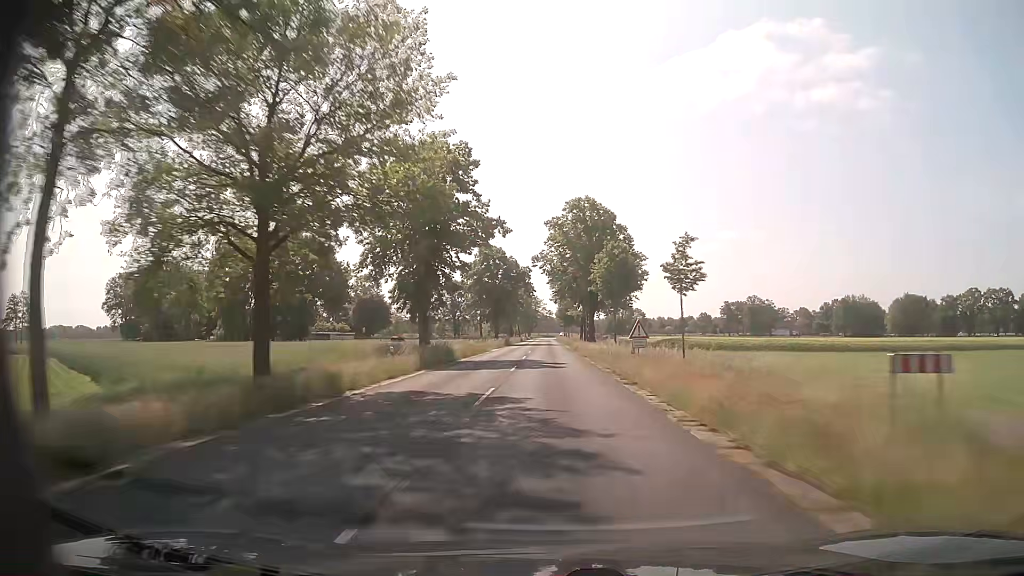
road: secondary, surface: asphalt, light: Day
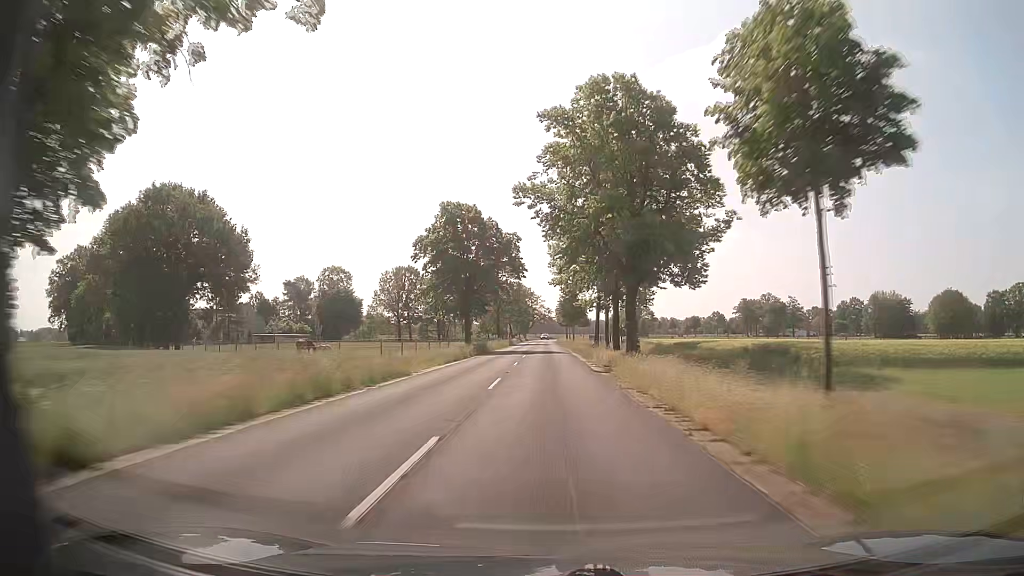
(0.0, +32.0) m; 0°
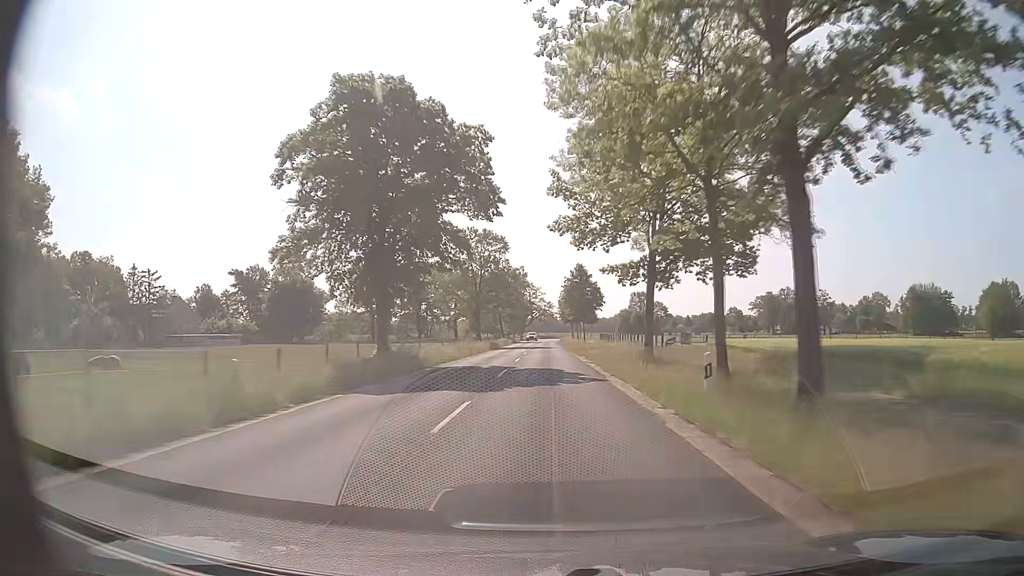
(+0.1, +32.0) m; 0°
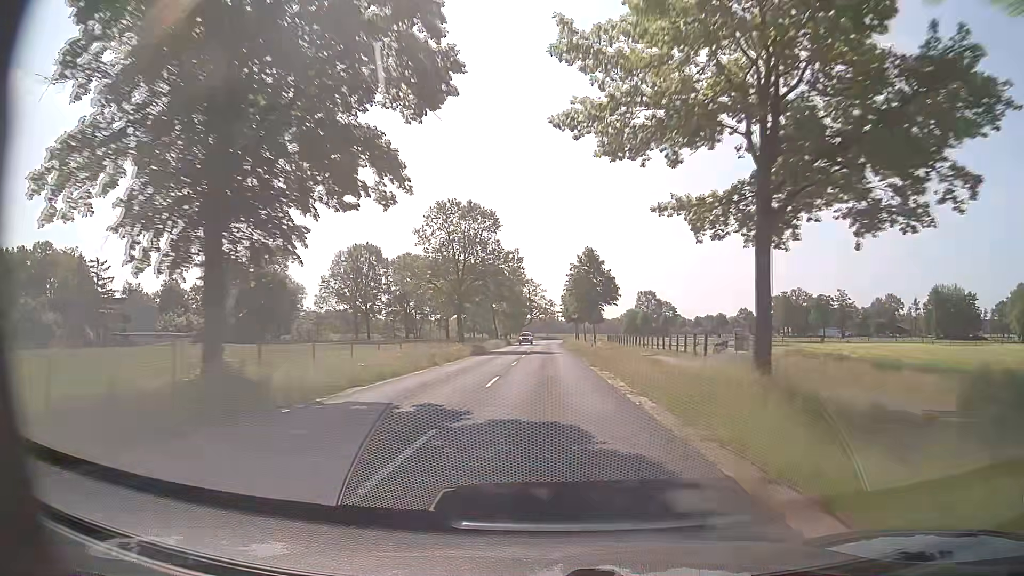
(0.0, +16.0) m; 0°
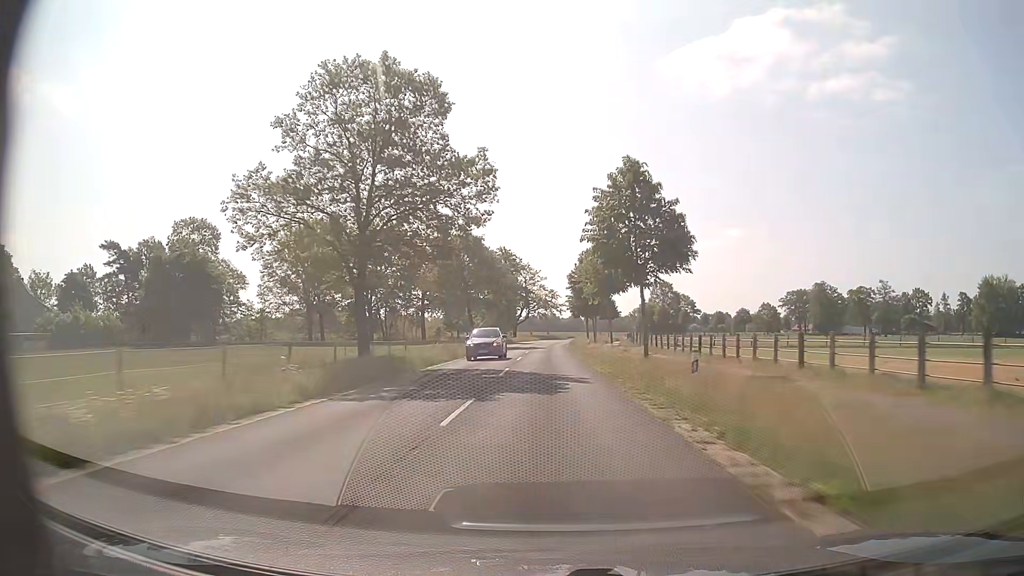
(0.0, +31.9) m; 0°
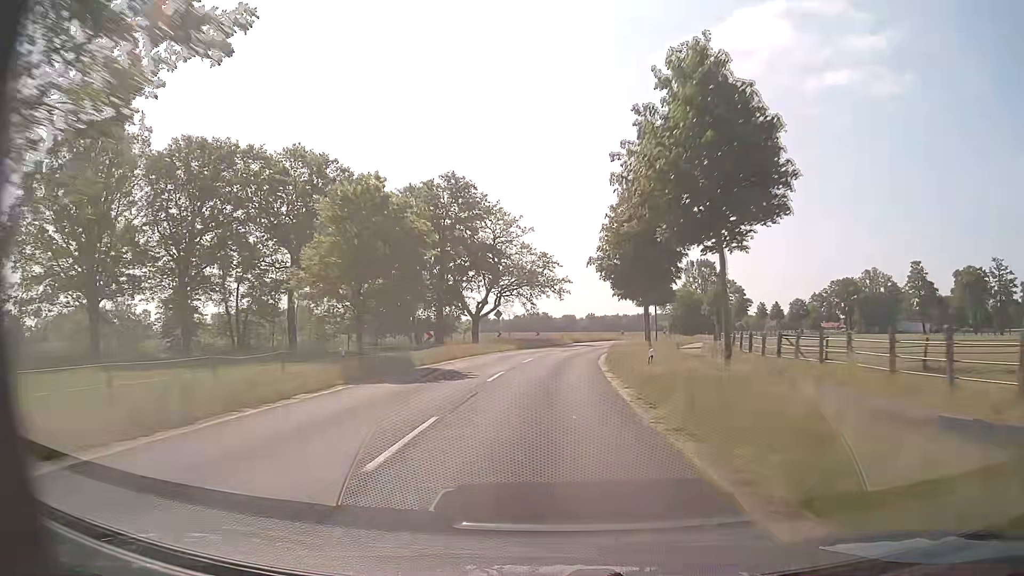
(+0.2, +63.6) m; 0°
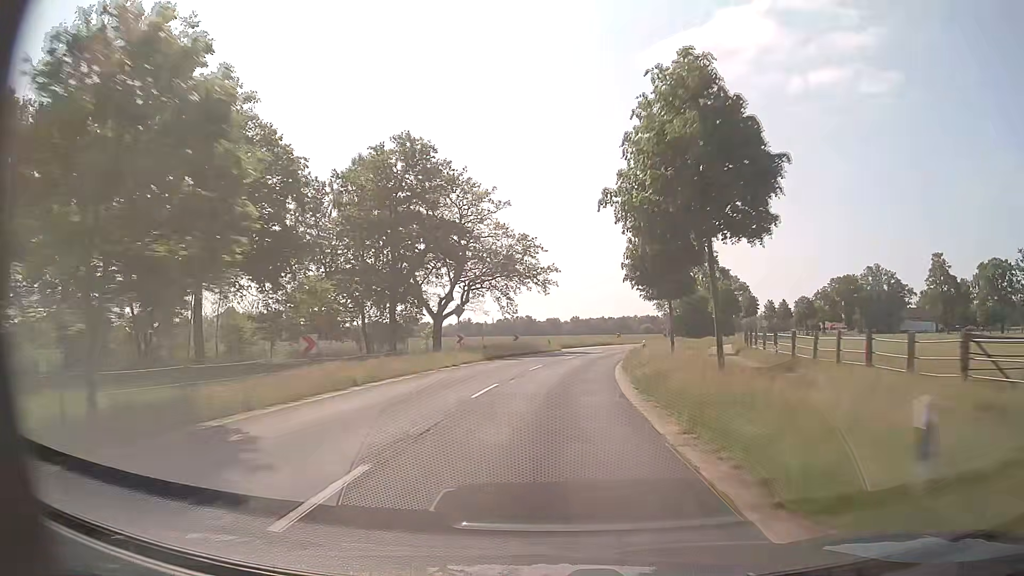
(+0.2, +15.9) m; +1°
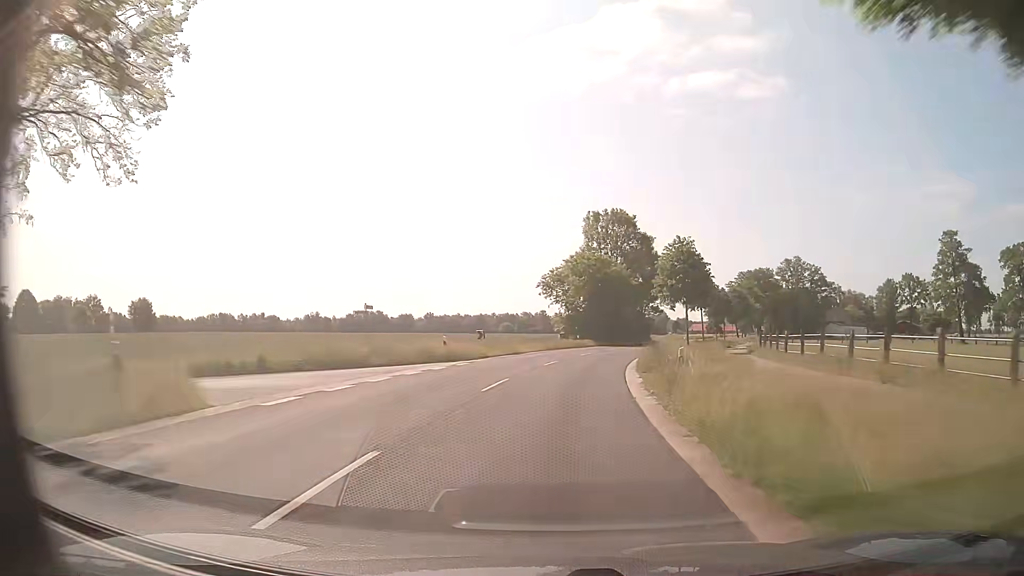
(+4.7, +47.2) m; +12°
(0, +10) (+1, +20) (+2, +30) (+4, +40) (+6, +49) (+9, +59) (+12, +69) (+15, +78) (+19, +88) (+22, +97) m
